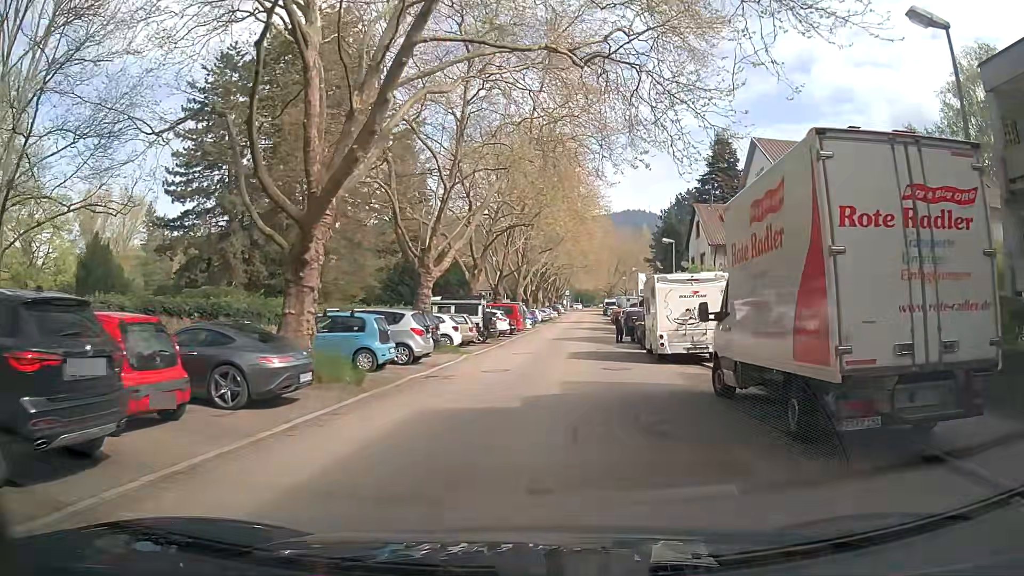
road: unclassified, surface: asphalt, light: Day
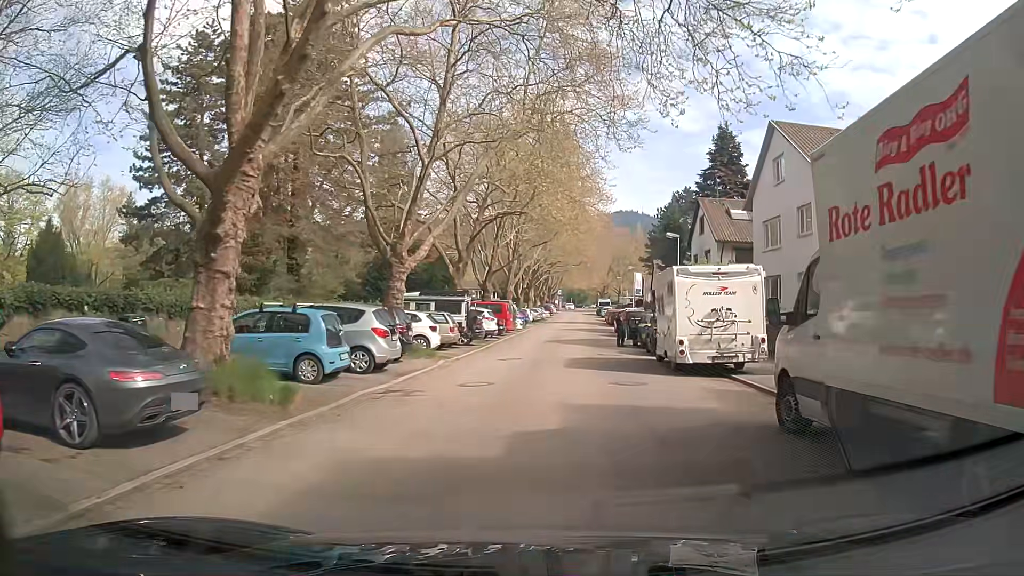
(0.0, +3.8) m; -1°
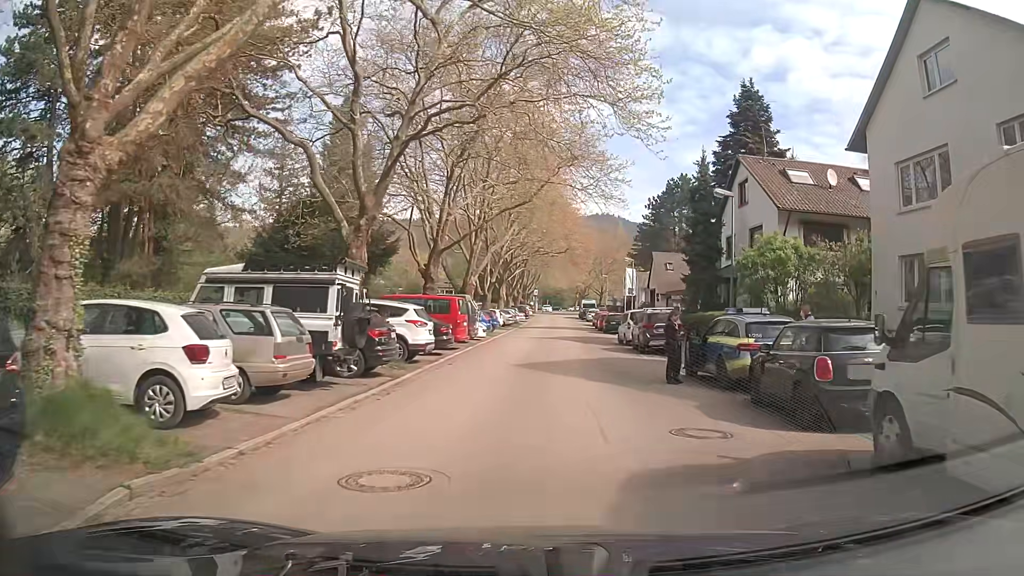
(+0.7, +15.4) m; +3°
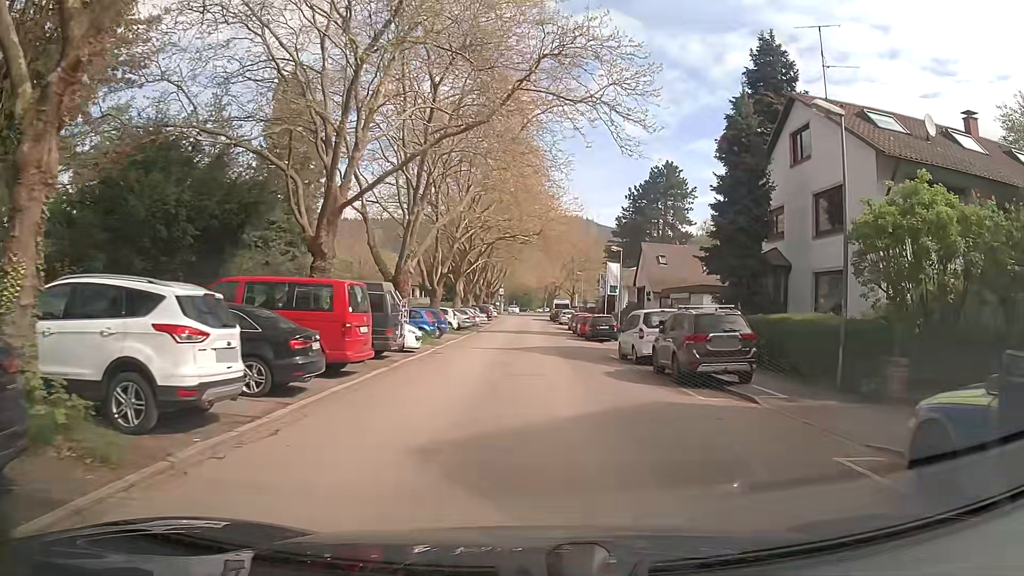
(+0.3, +11.7) m; +5°
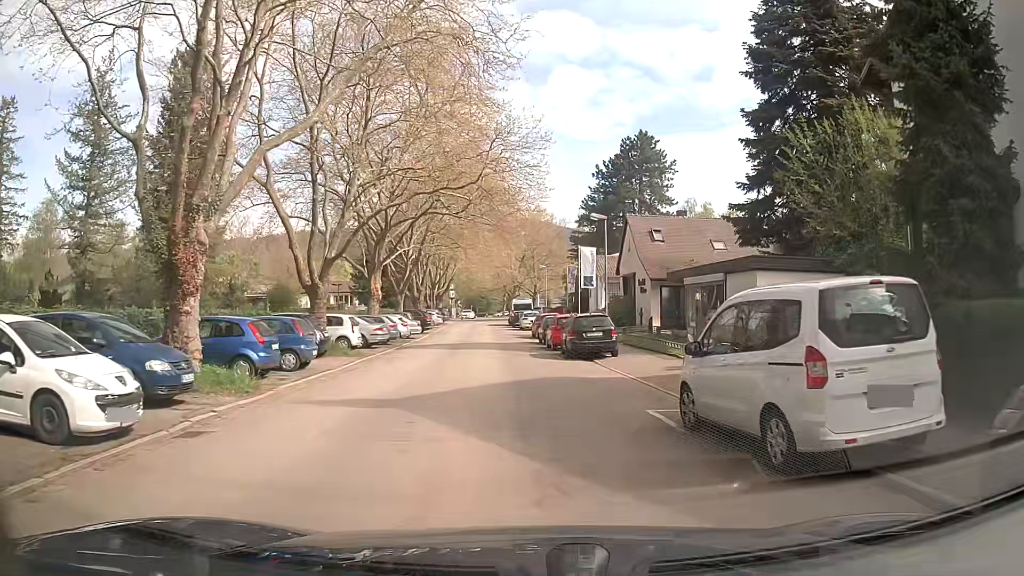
(+0.3, +15.5) m; 0°
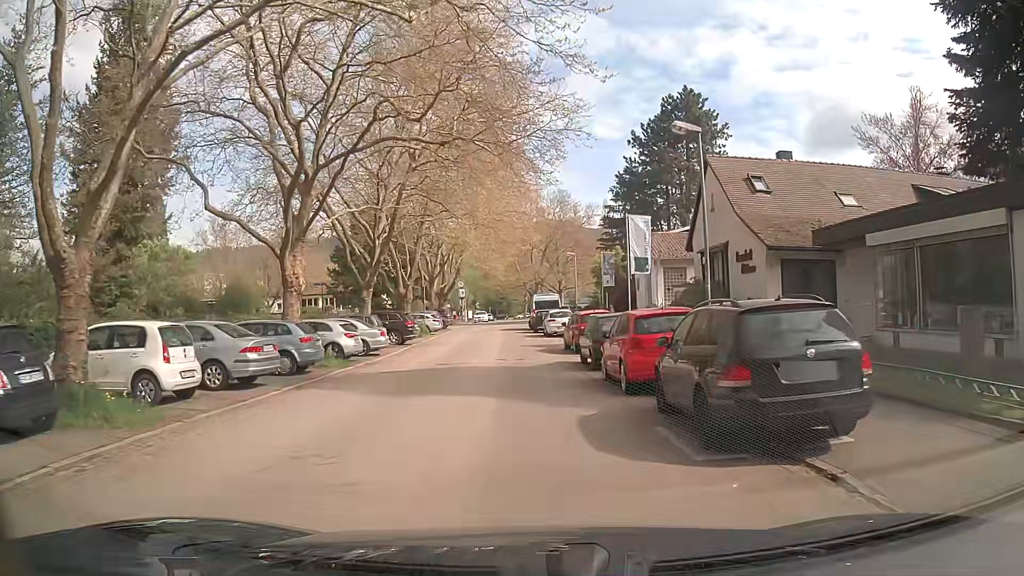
(+0.1, +15.8) m; -1°
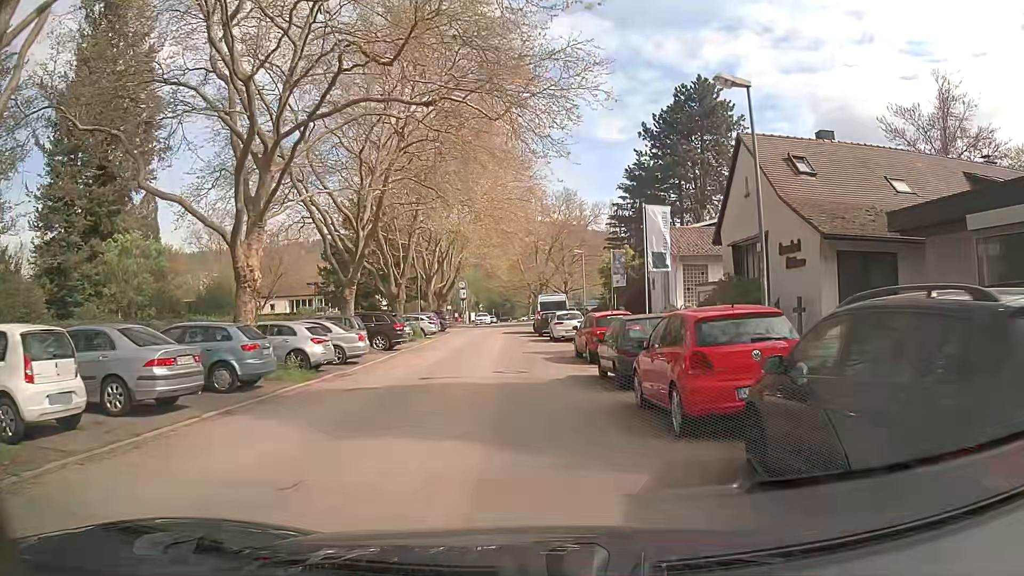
(0.0, +4.0) m; +1°
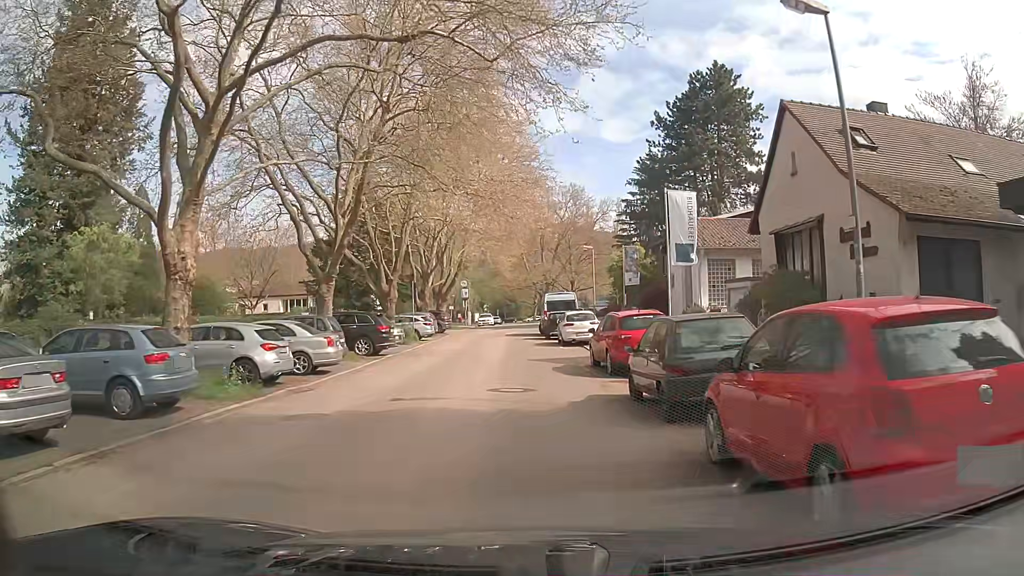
(0.0, +4.0) m; -1°
